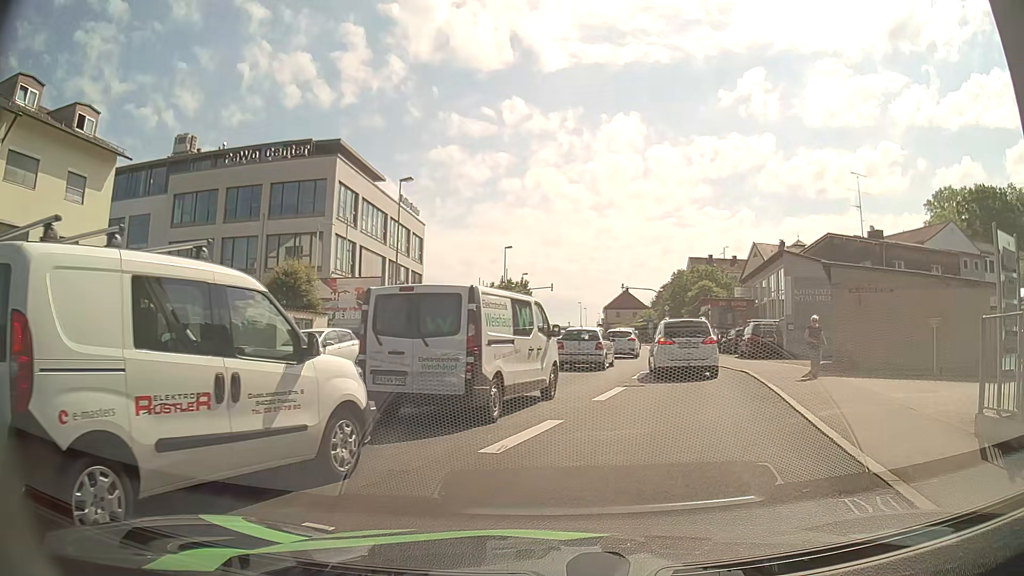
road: tertiary_link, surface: asphalt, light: Day
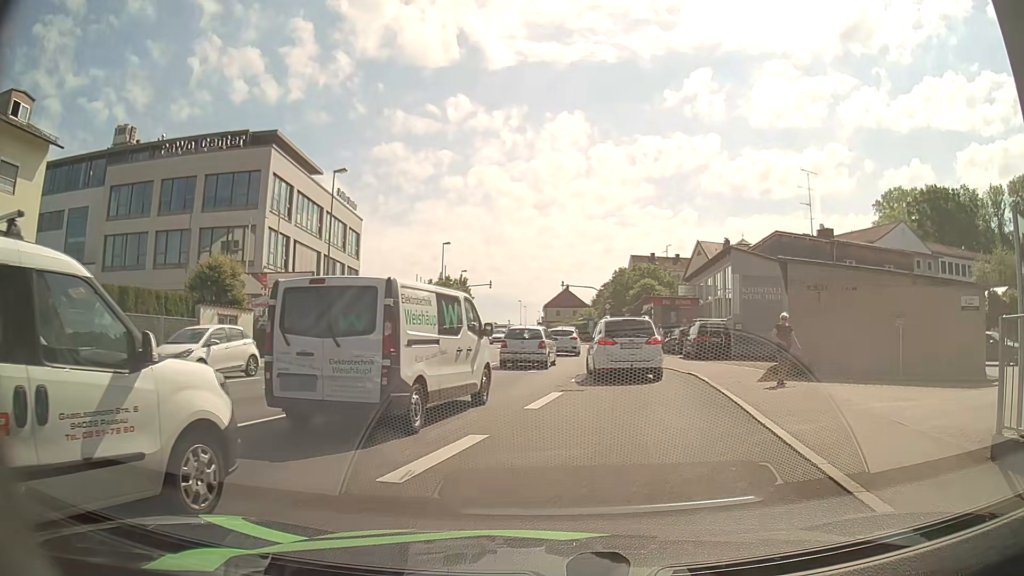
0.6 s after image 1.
(+0.1, +1.5) m; +4°
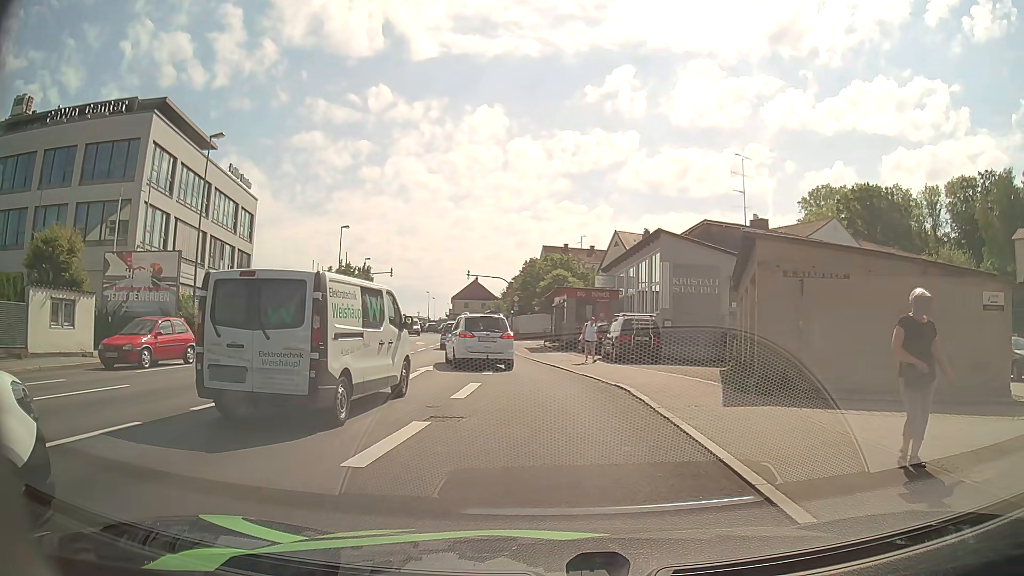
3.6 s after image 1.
(+0.6, +5.1) m; +9°
